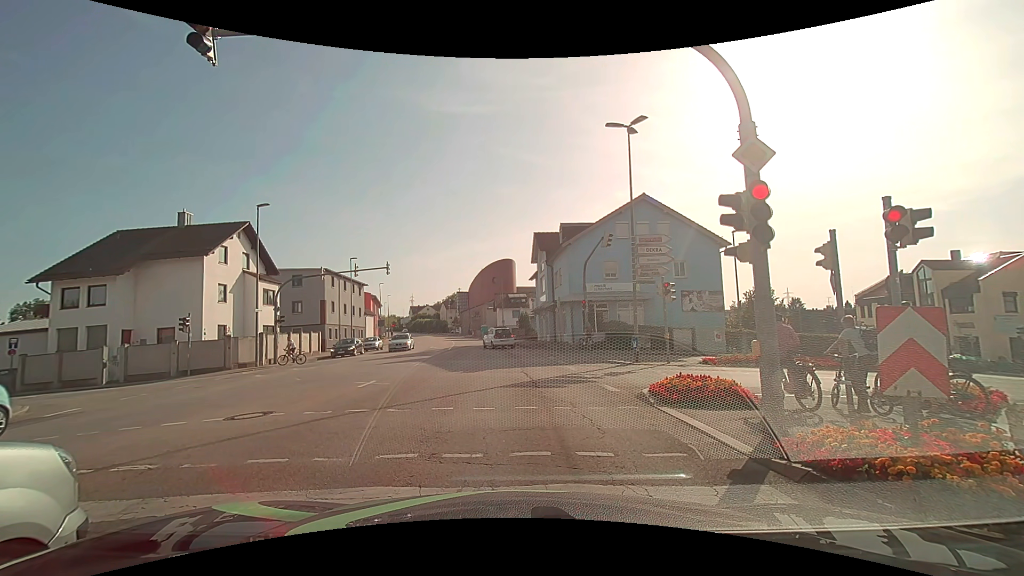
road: tertiary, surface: asphalt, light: Day
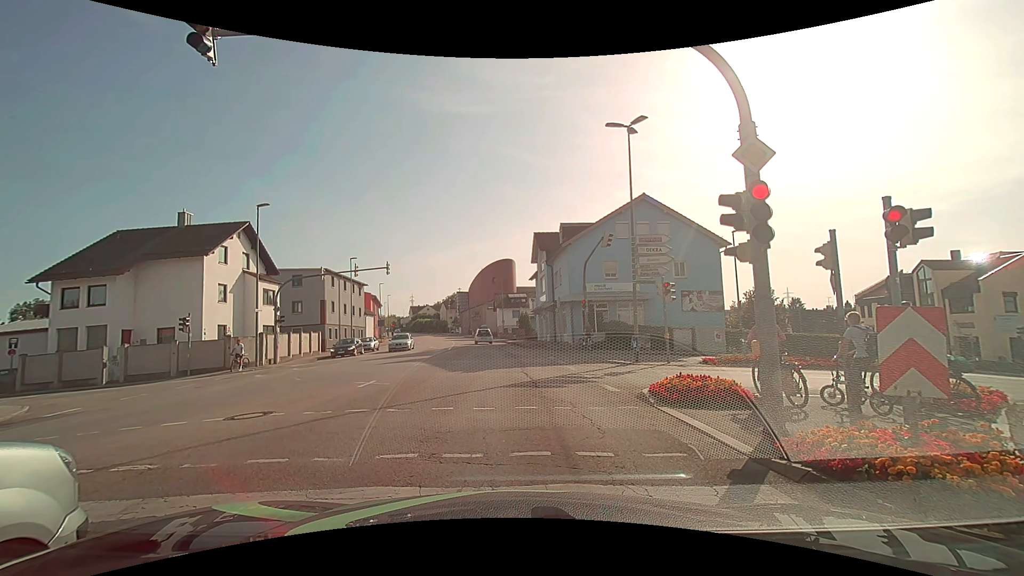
(0.0, 0.0) m; 0°
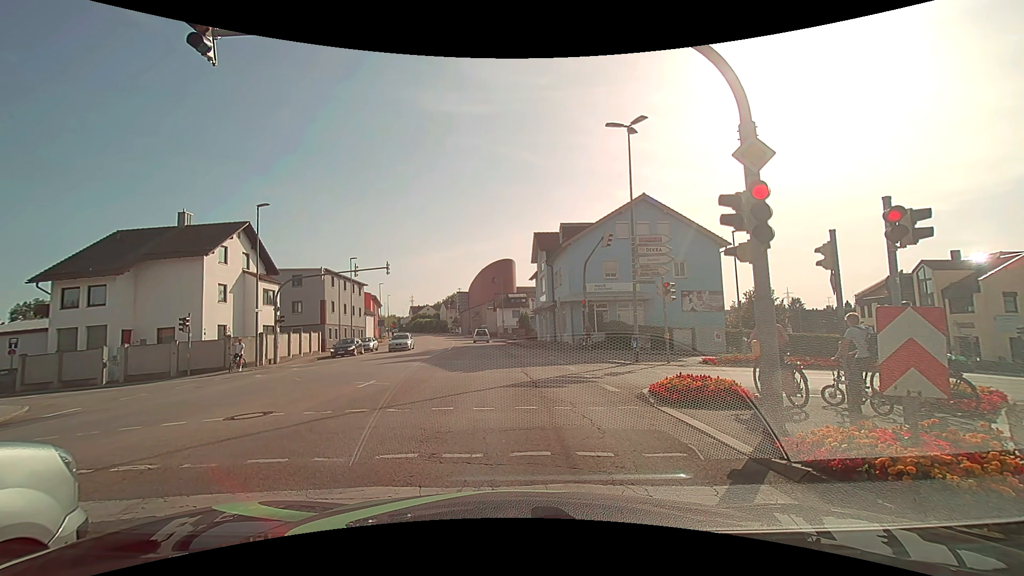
(0.0, 0.0) m; 0°
(0, +10) (0, +20) (-1, +30) (-2, +40) (-3, +50) (-5, +60) (-6, +70) (-8, +79) (-10, +89) (-12, +99) m
